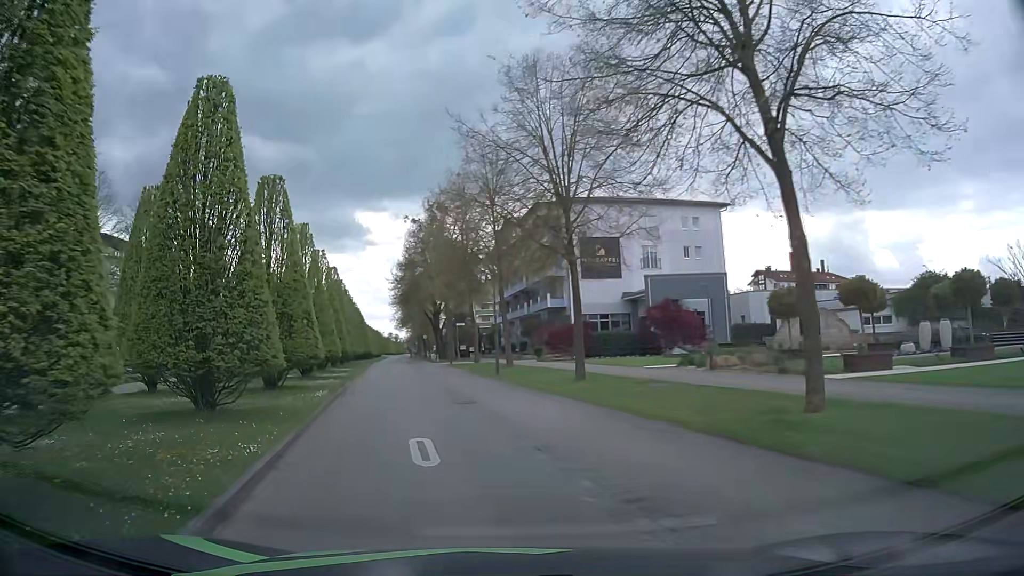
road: residential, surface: asphalt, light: Day
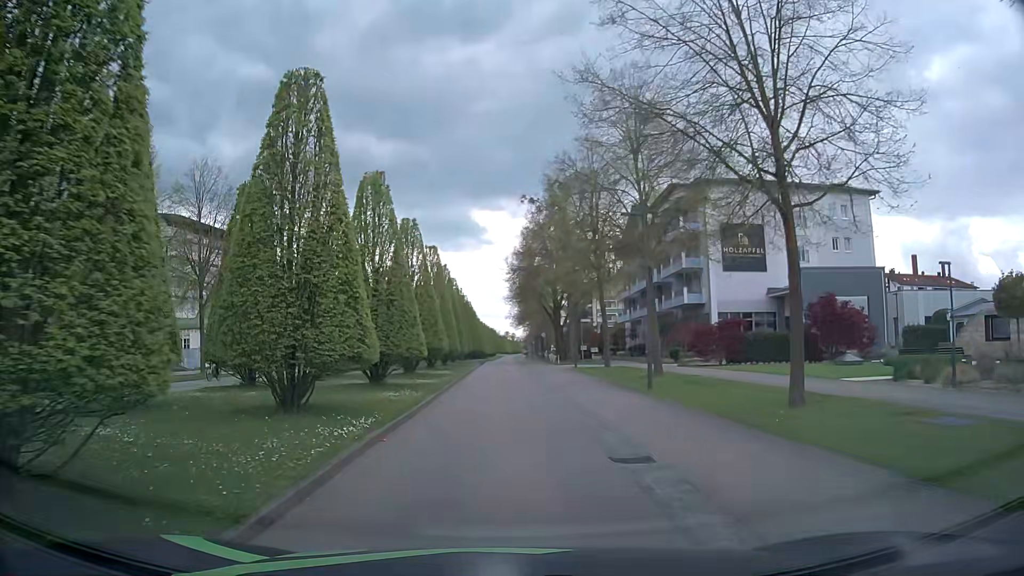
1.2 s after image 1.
(-1.0, +8.3) m; -11°
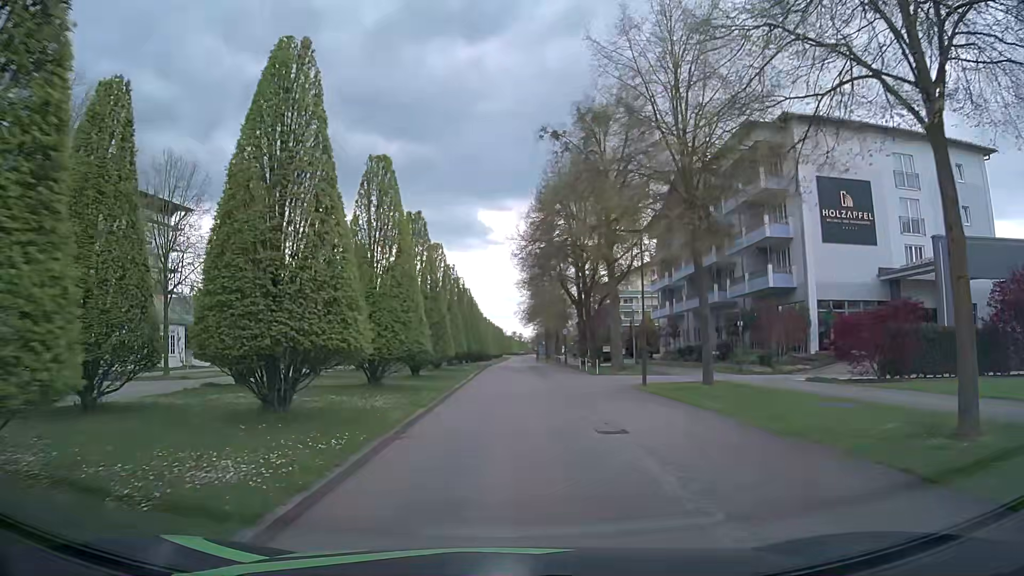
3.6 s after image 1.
(-0.1, +17.5) m; -1°
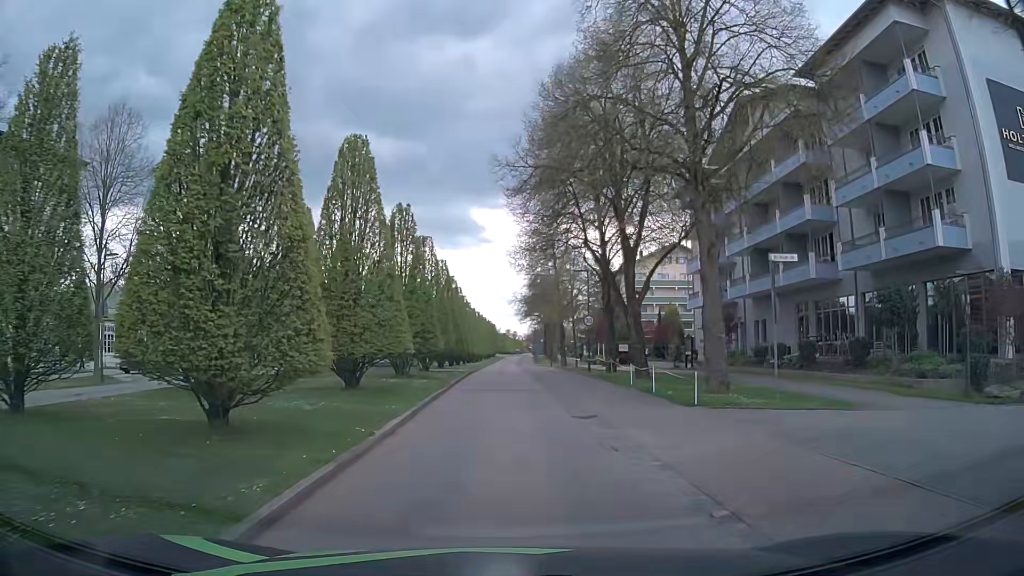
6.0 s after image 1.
(+0.2, +18.1) m; +1°
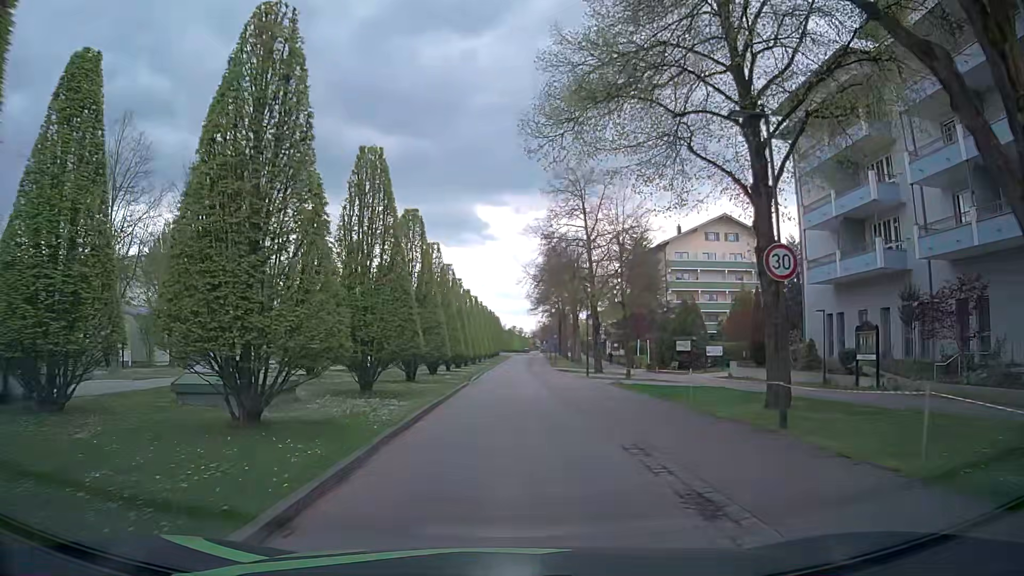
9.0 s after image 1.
(-0.1, +23.3) m; 0°
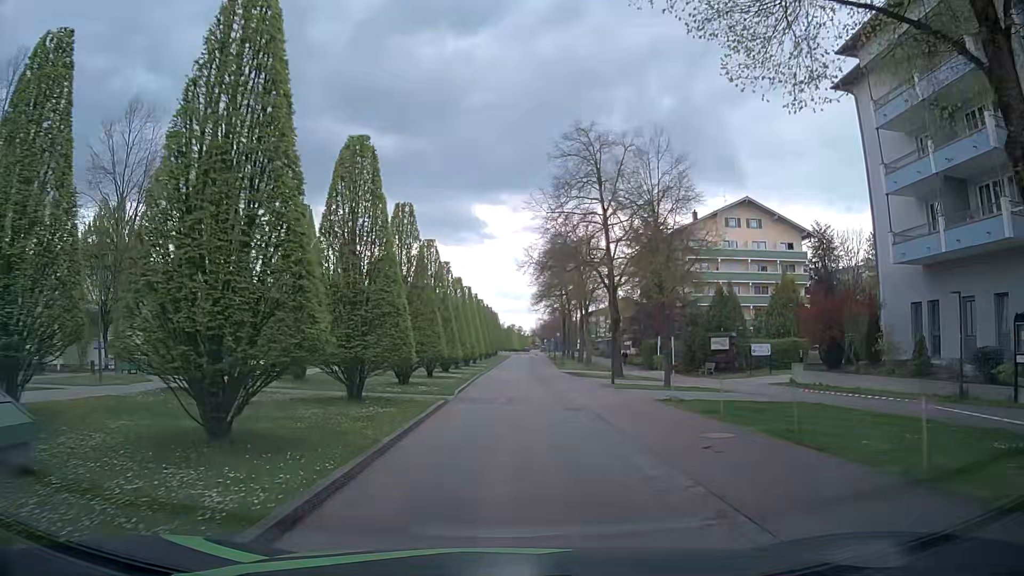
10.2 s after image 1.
(-0.1, +9.3) m; 0°
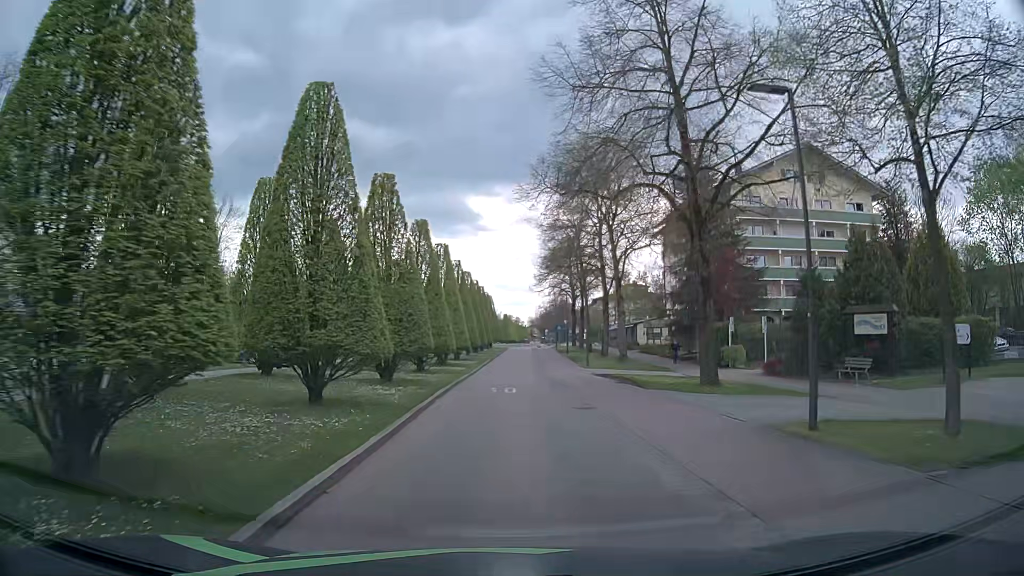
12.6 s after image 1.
(-0.1, +19.1) m; 0°
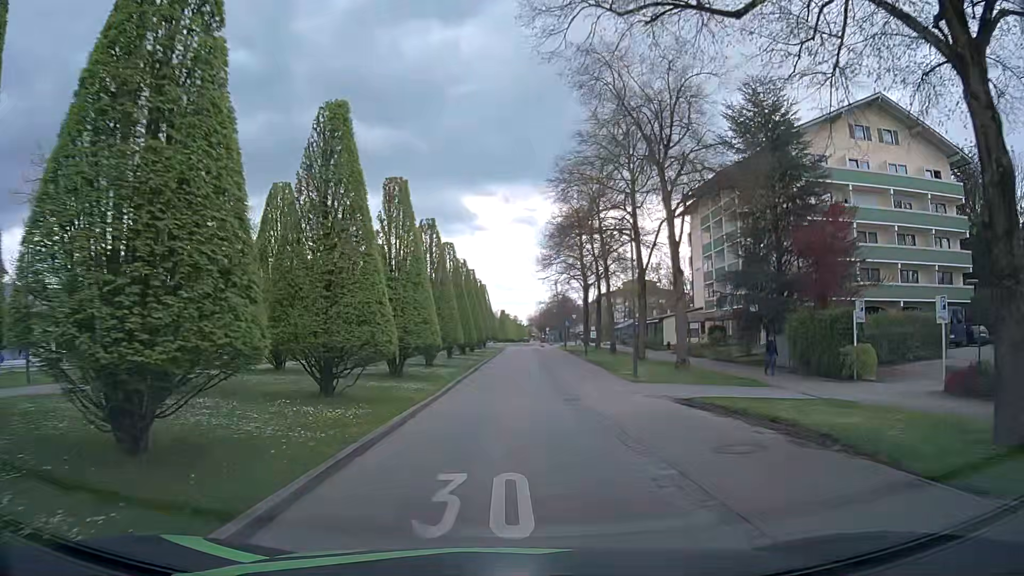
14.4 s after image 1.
(0.0, +14.8) m; 0°
